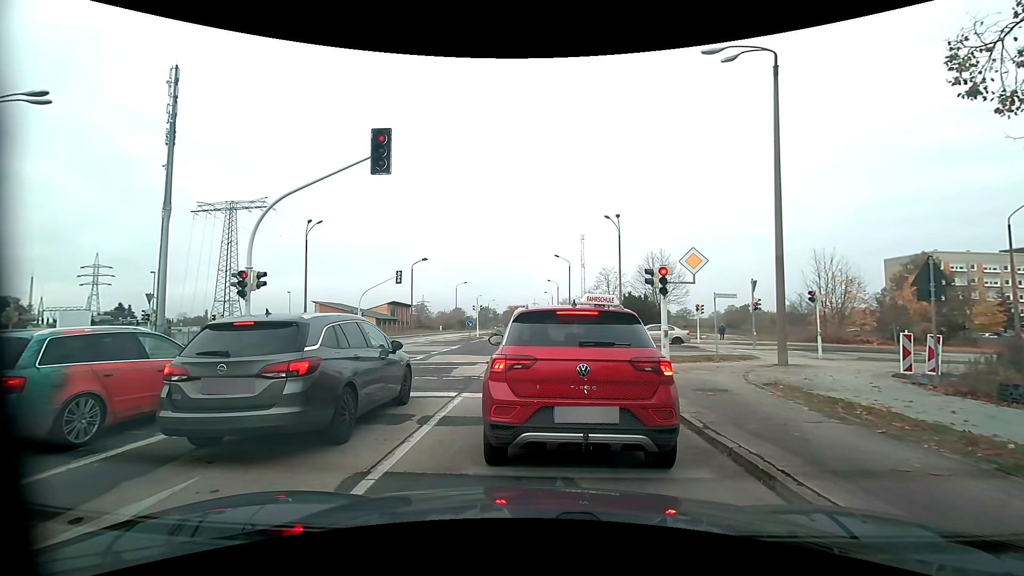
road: tertiary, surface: asphalt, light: Day
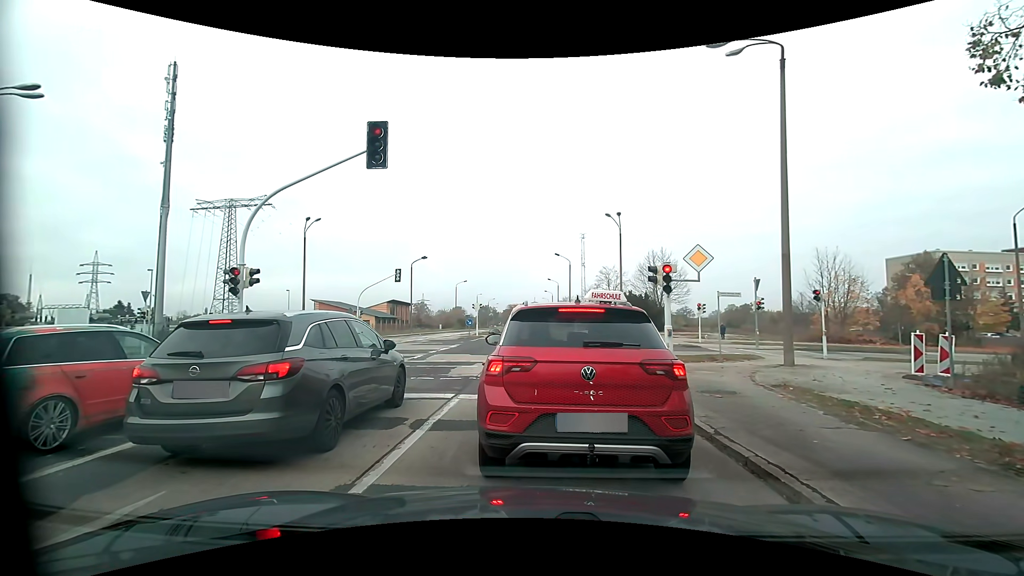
(0.0, +0.4) m; 0°
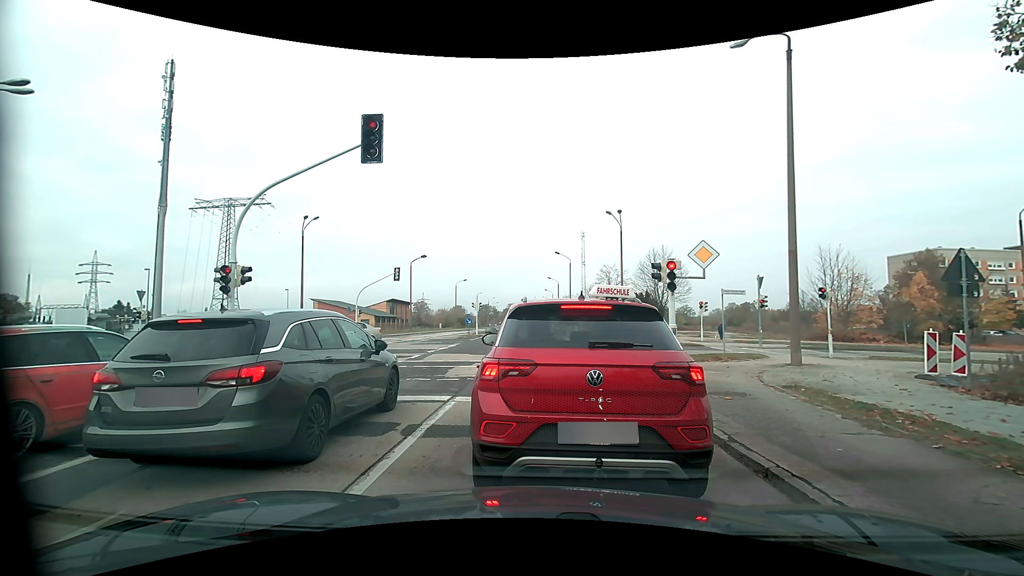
(0.0, +0.4) m; 0°
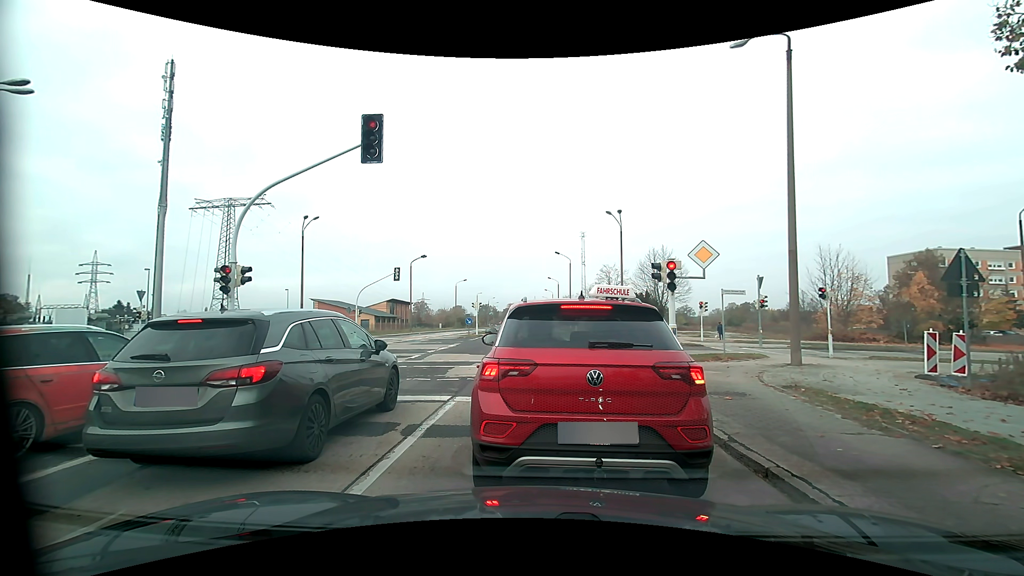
(0.0, 0.0) m; 0°
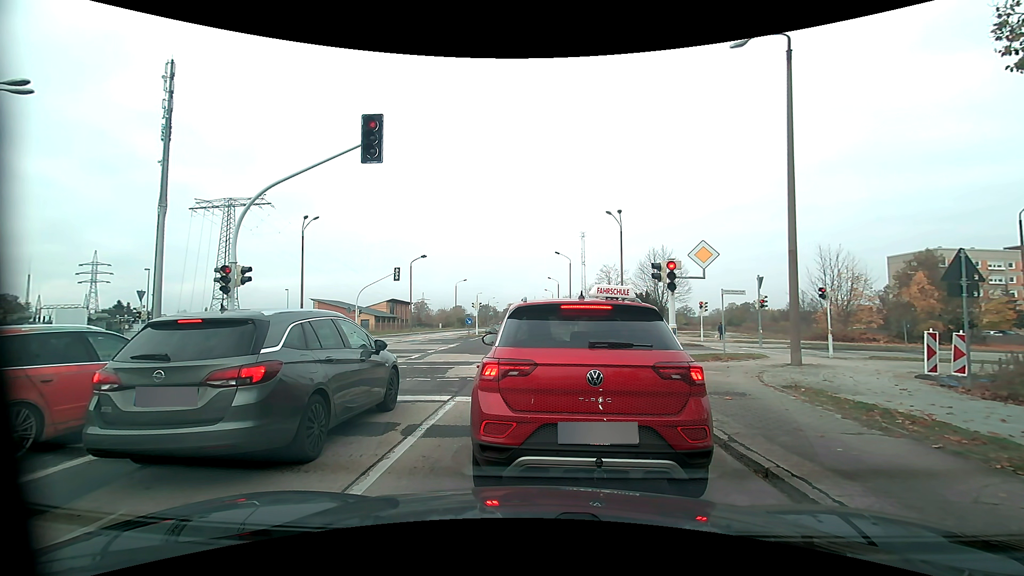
(0.0, 0.0) m; 0°
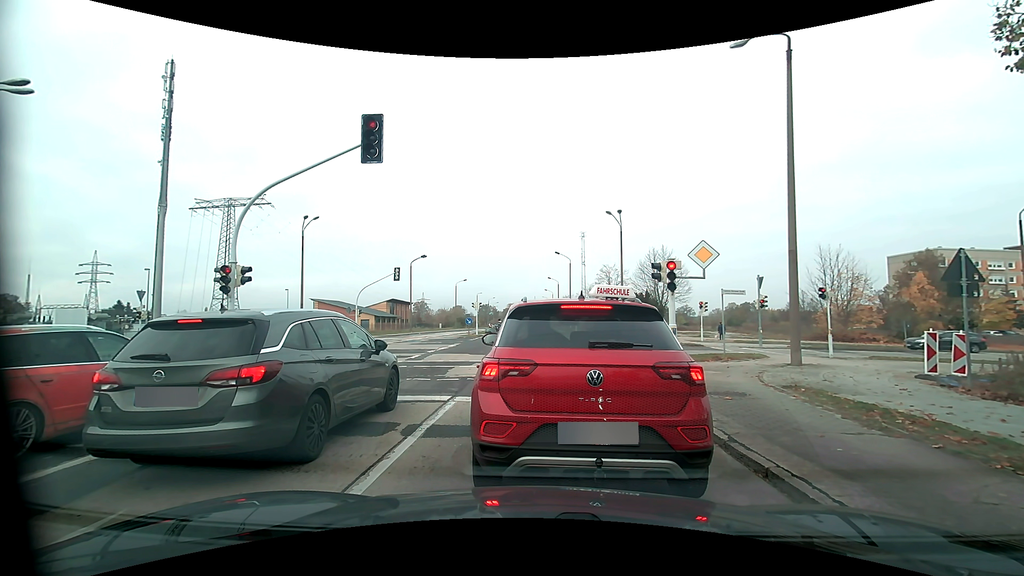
(0.0, 0.0) m; 0°
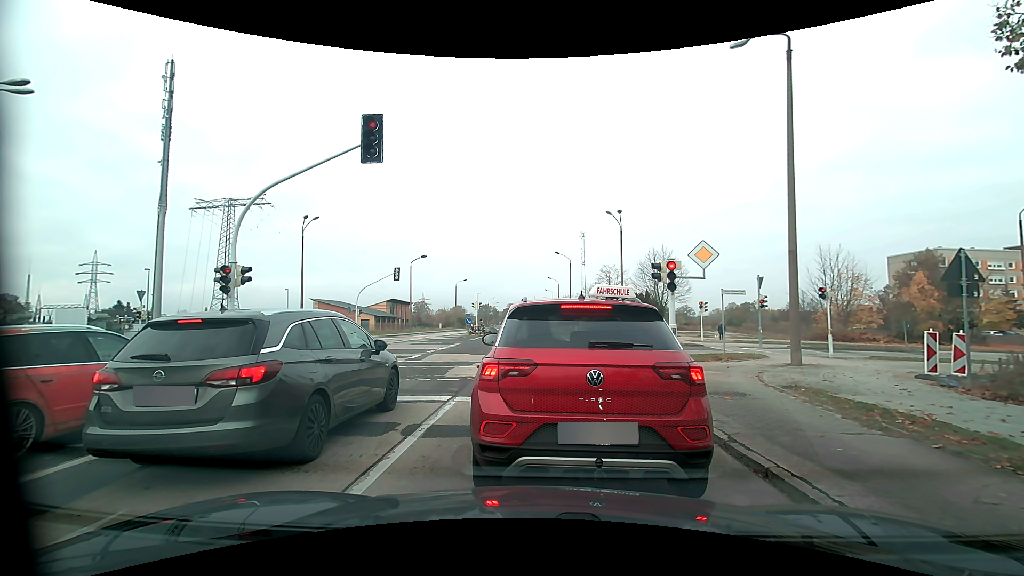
(0.0, 0.0) m; 0°
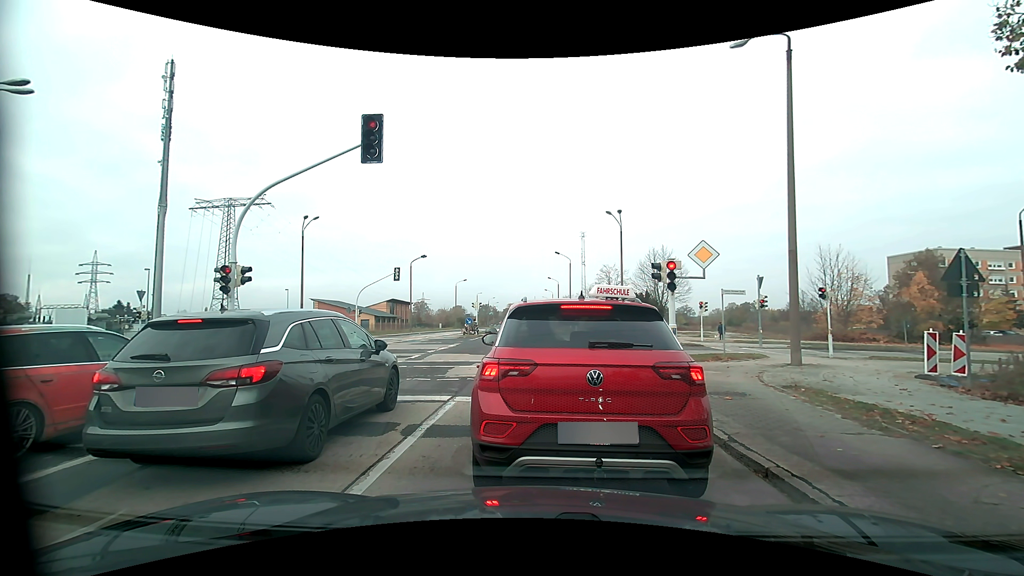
(0.0, 0.0) m; 0°
(0, +10) (0, +20) (-1, +30) (-1, +40) (-1, +50) (-1, +60) (-2, +70) (-2, +80) (-2, +90) (-2, +100) m
